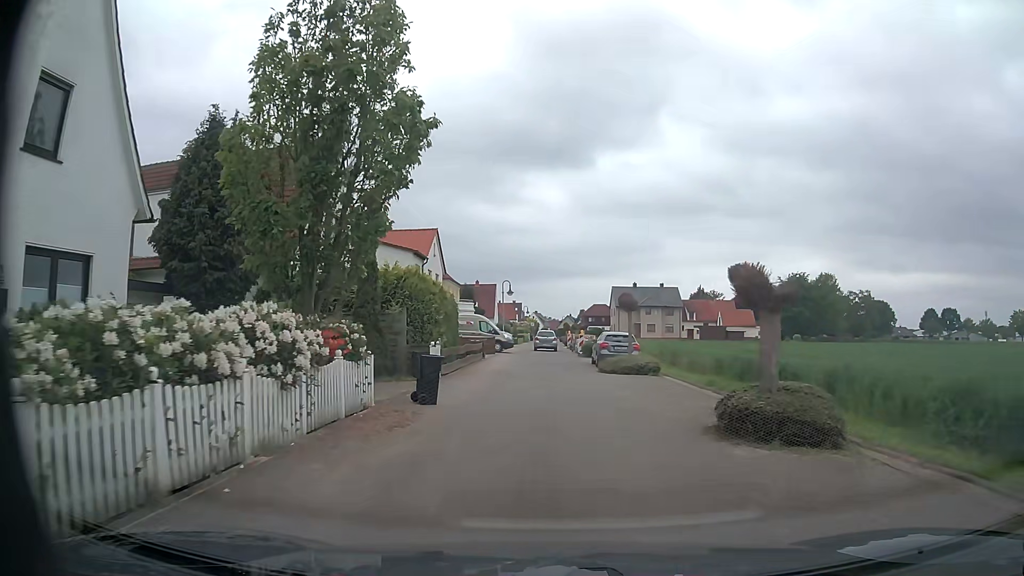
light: Day
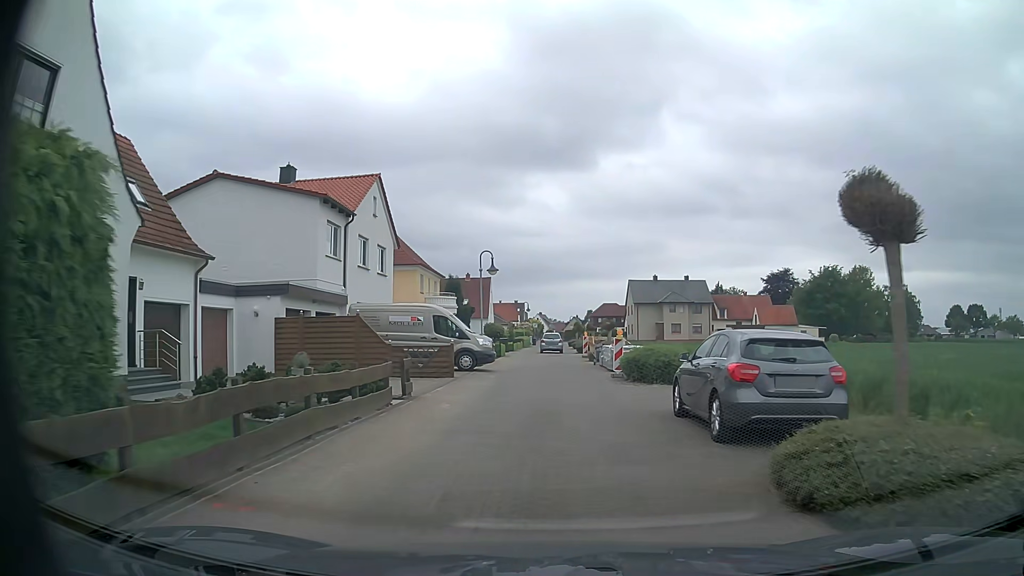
(-0.1, +18.7) m; -1°
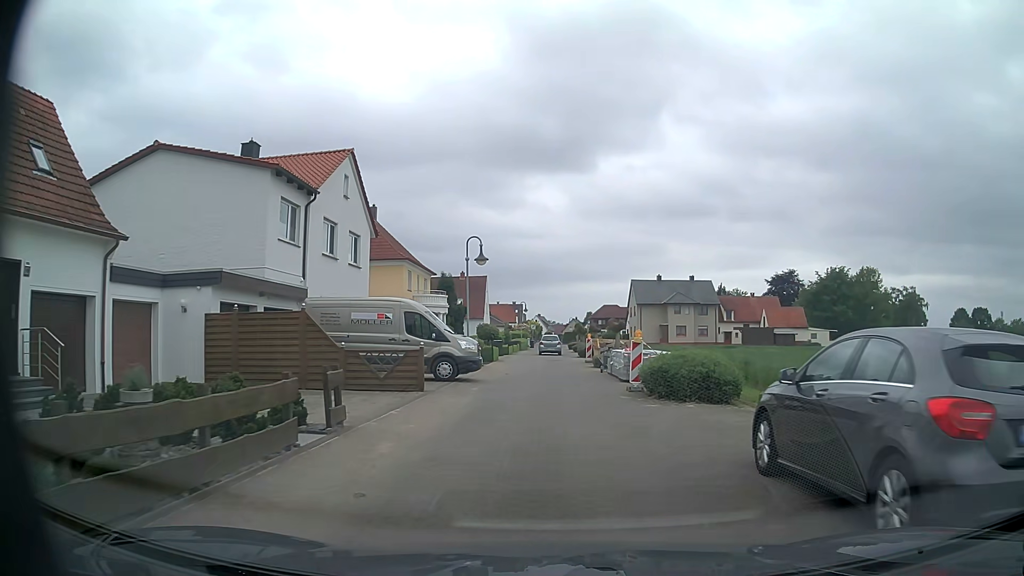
(0.0, +4.7) m; -1°
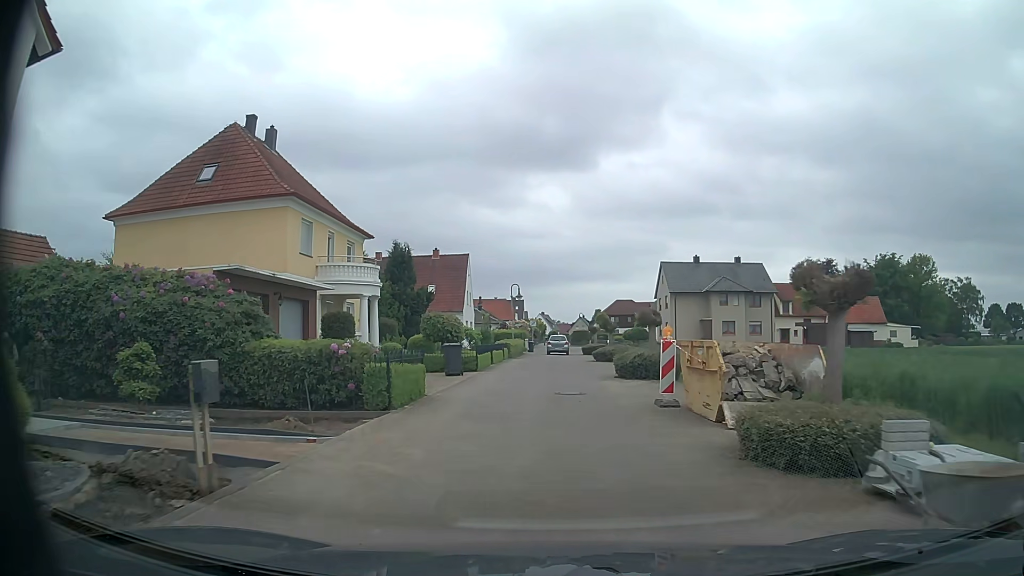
(+0.2, +23.4) m; 0°
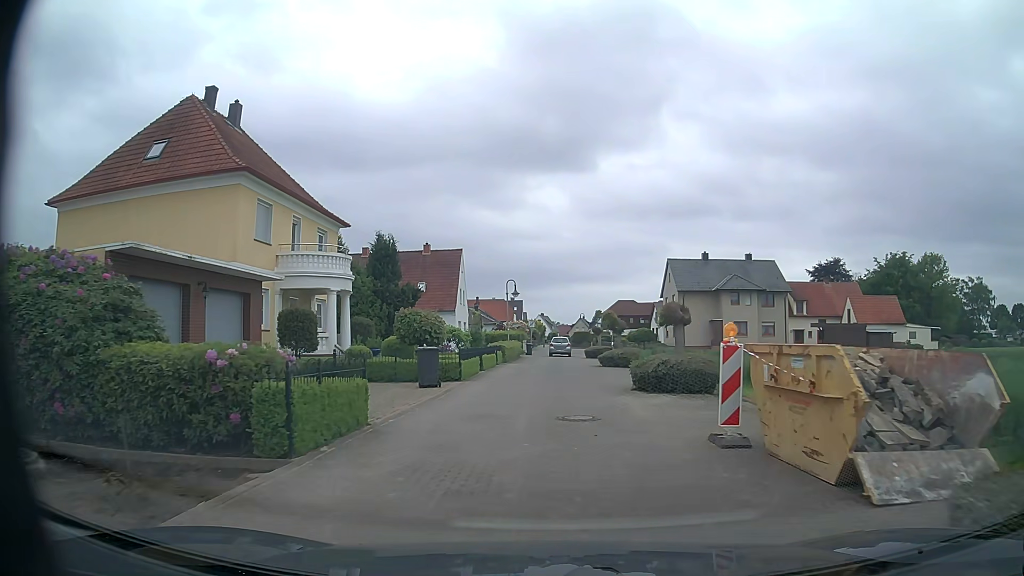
(0.0, +4.7) m; 0°
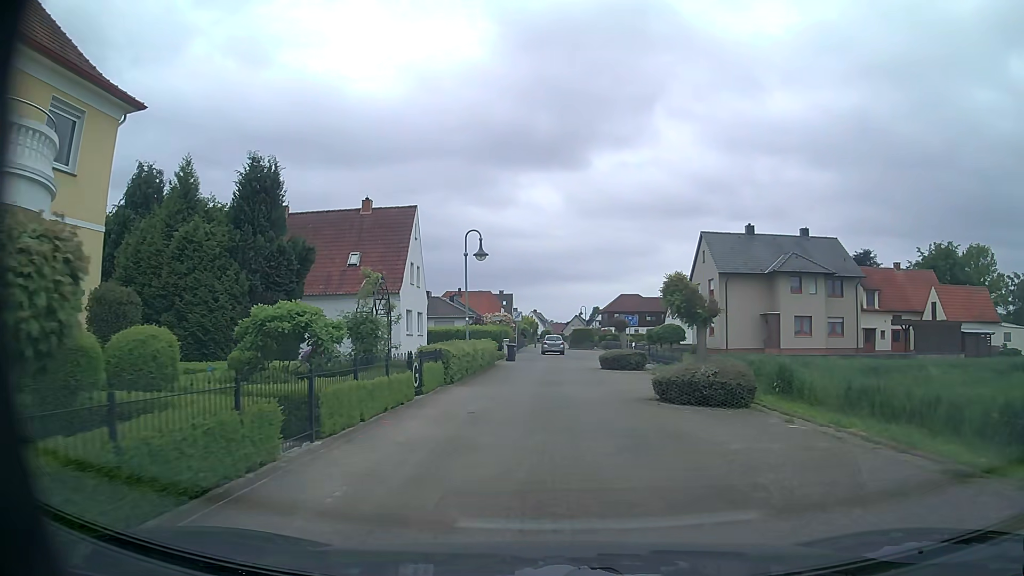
(0.0, +18.6) m; +1°
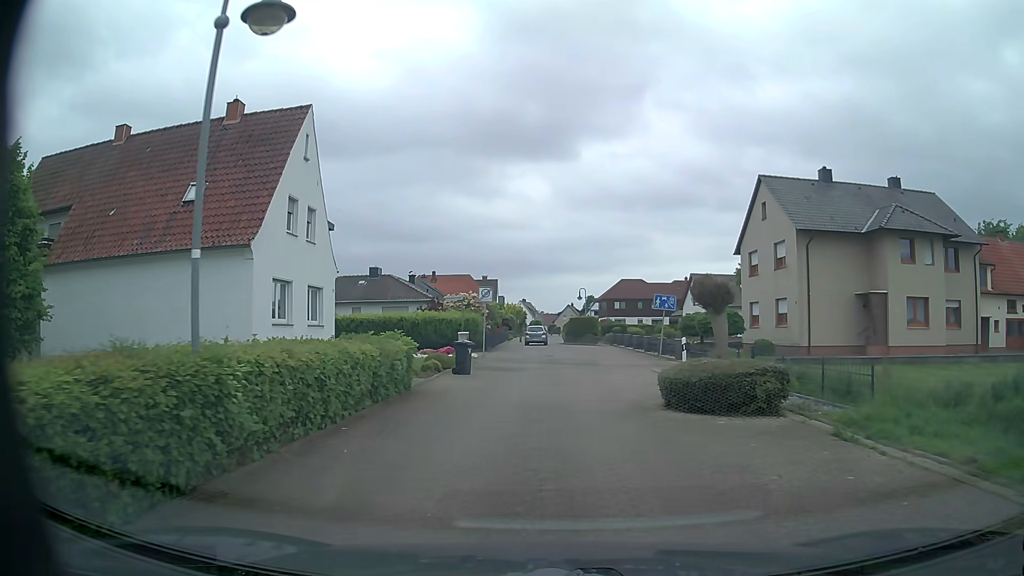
(+0.1, +17.5) m; +1°
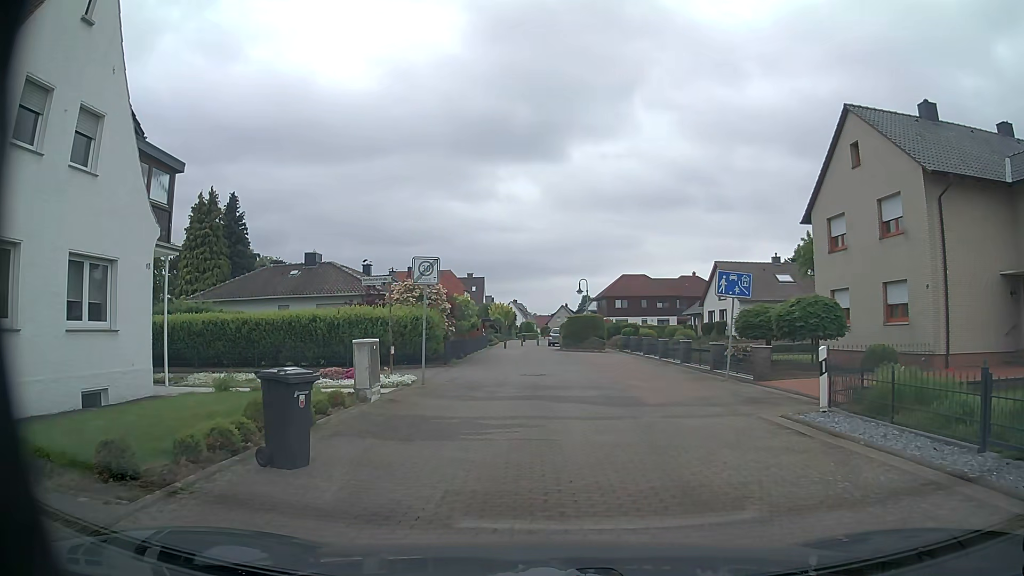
(+0.1, +12.6) m; +1°
(0, +10) (0, +20) (-1, +30) (-1, +40) (-1, +50) (+1, +60) (+1, +70) (0, +80) (0, +90) (0, +100) m
